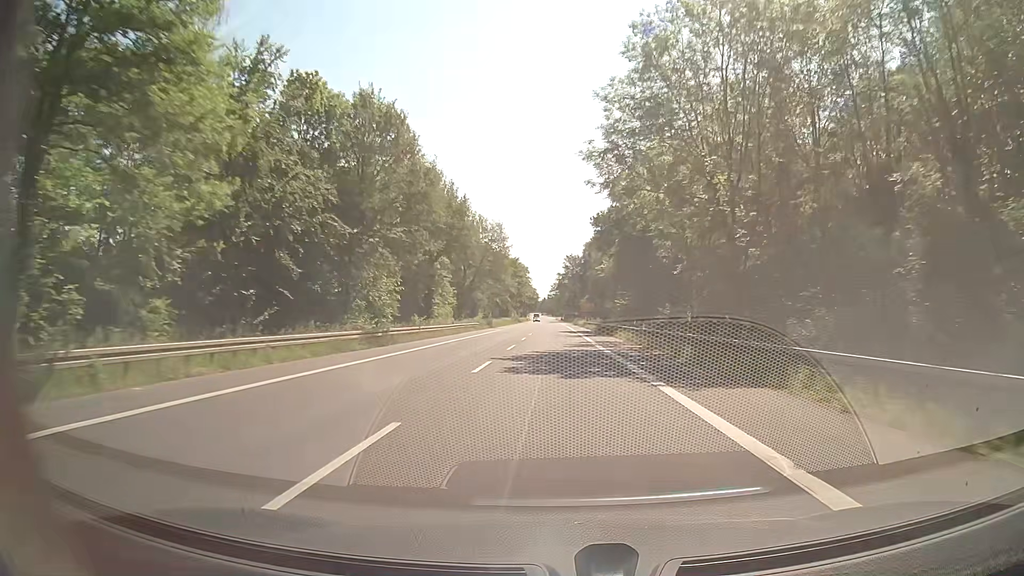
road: secondary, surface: asphalt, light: Day
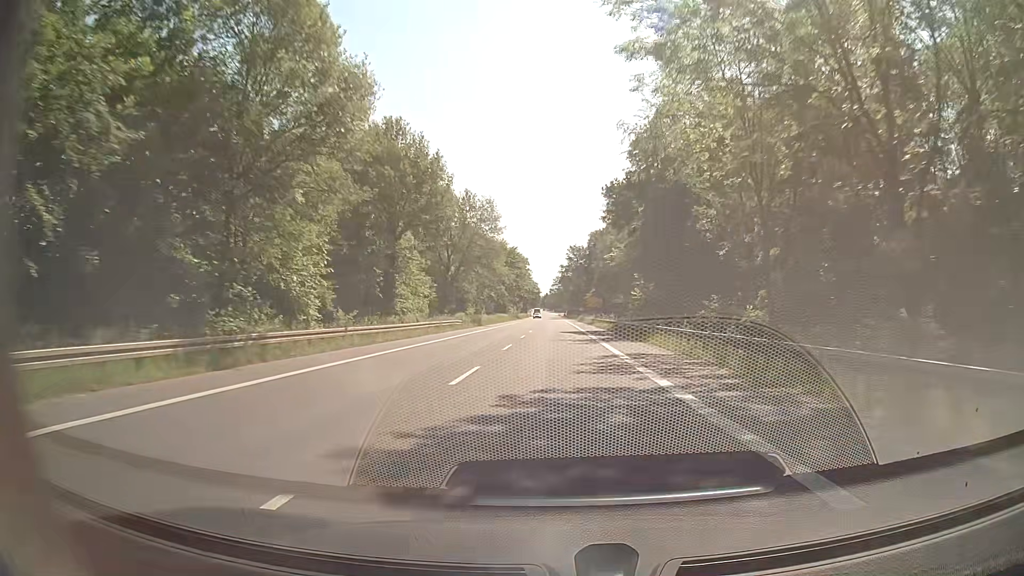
(-0.1, +15.6) m; 0°
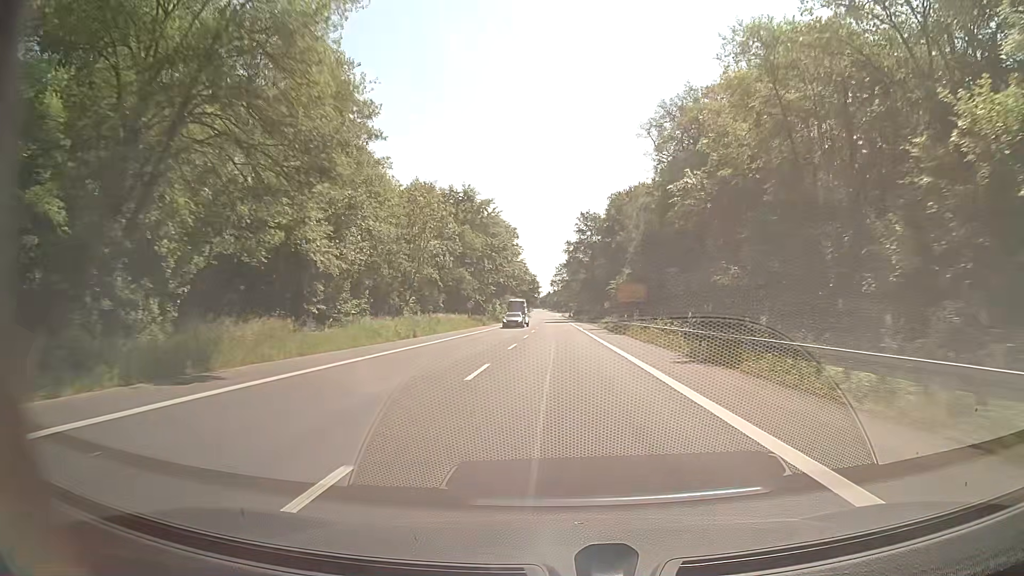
(-0.2, +59.0) m; 0°
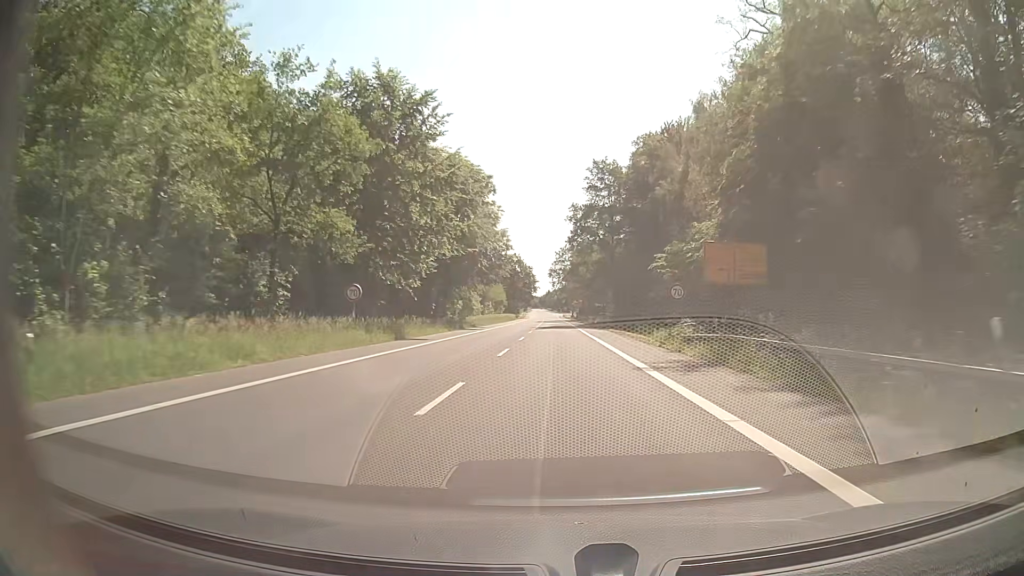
(-0.3, +40.4) m; -1°
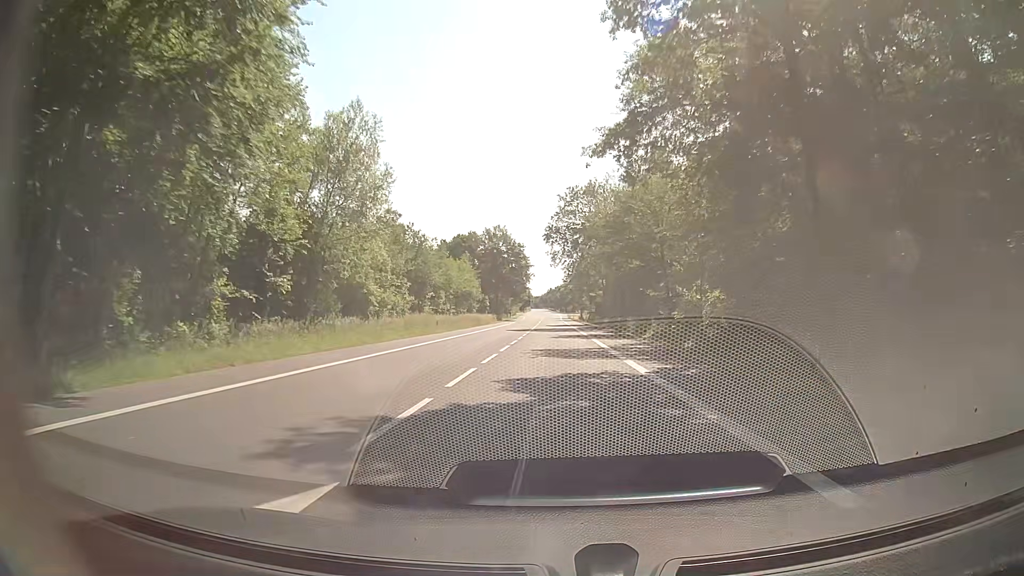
(+0.2, +60.1) m; -1°
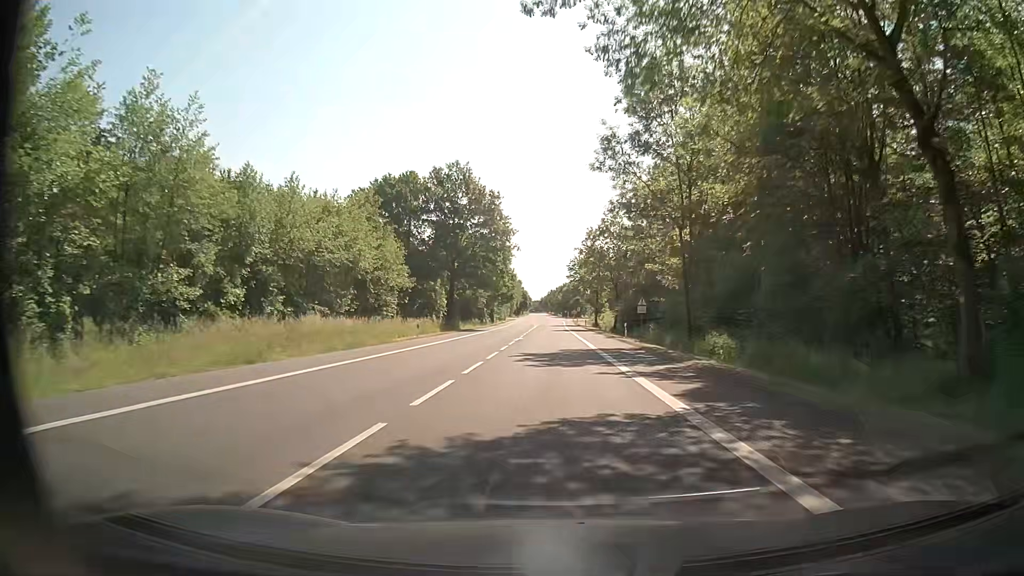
(+0.6, +55.9) m; +1°
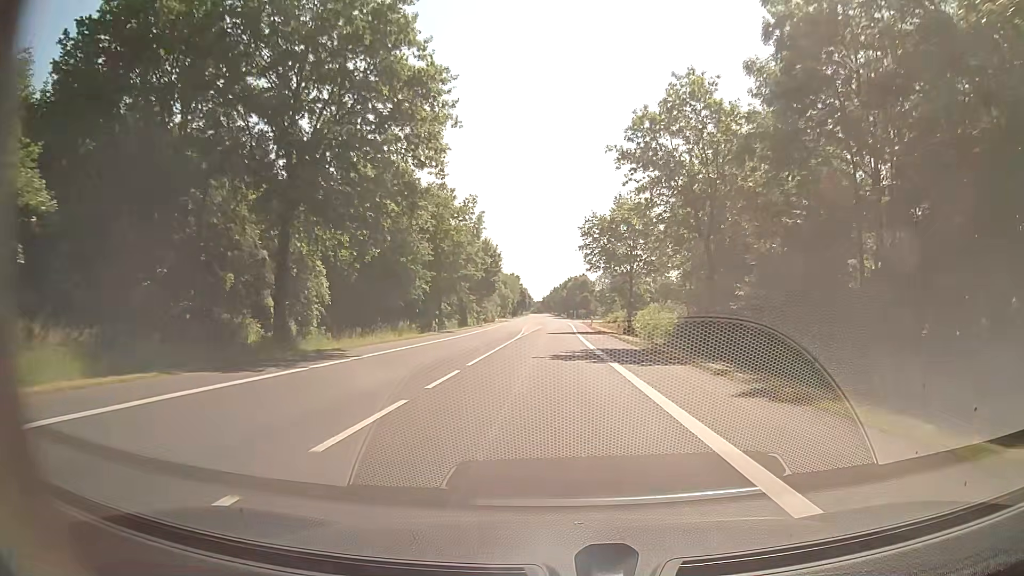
(-0.2, +45.6) m; 0°
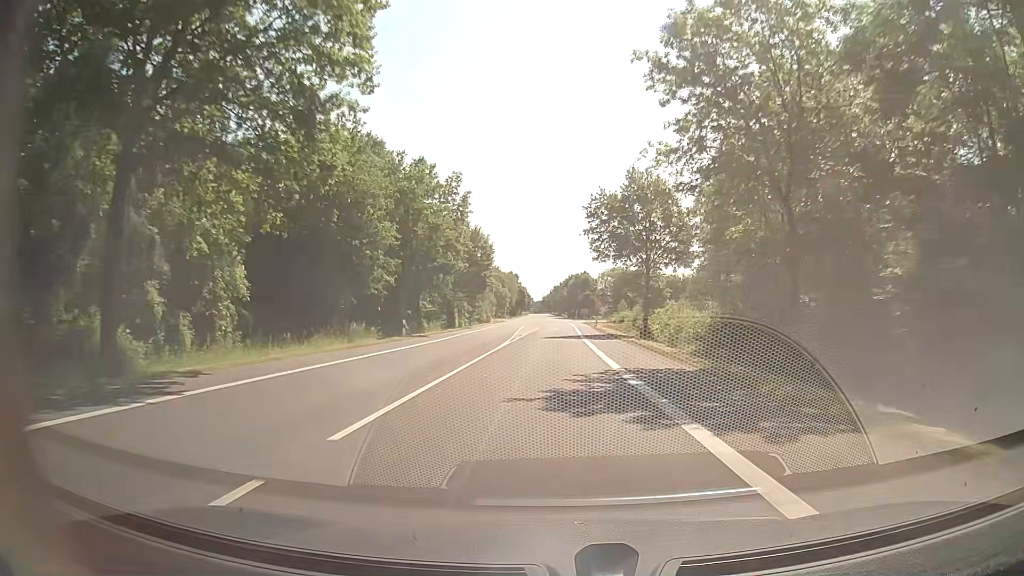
(0.0, +11.4) m; 0°
(0, +10) (0, +20) (0, +30) (0, +40) (0, +50) (0, +60) (0, +70) (0, +80) (0, +90) (0, +100) m
